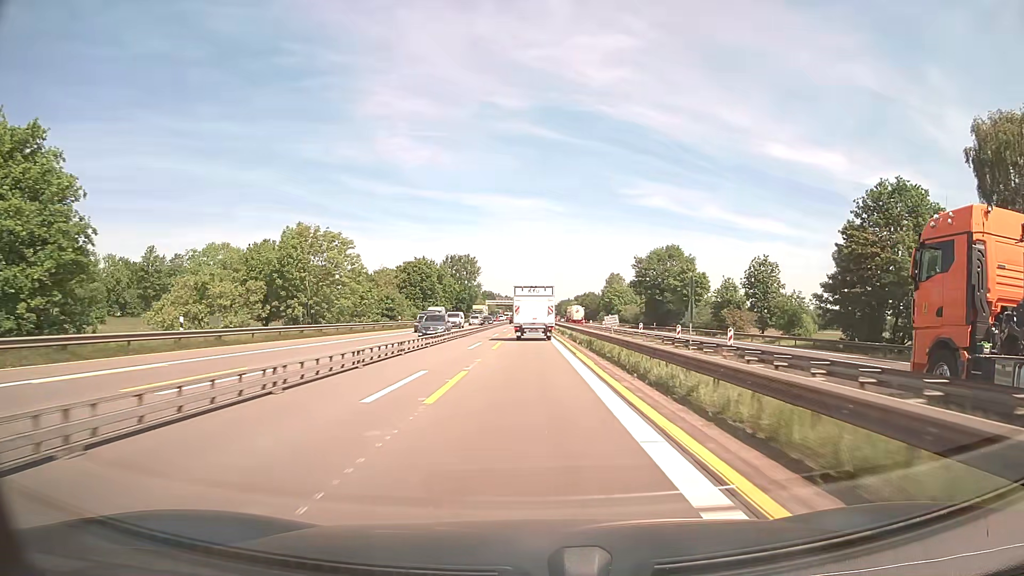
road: motorway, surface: asphalt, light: Day
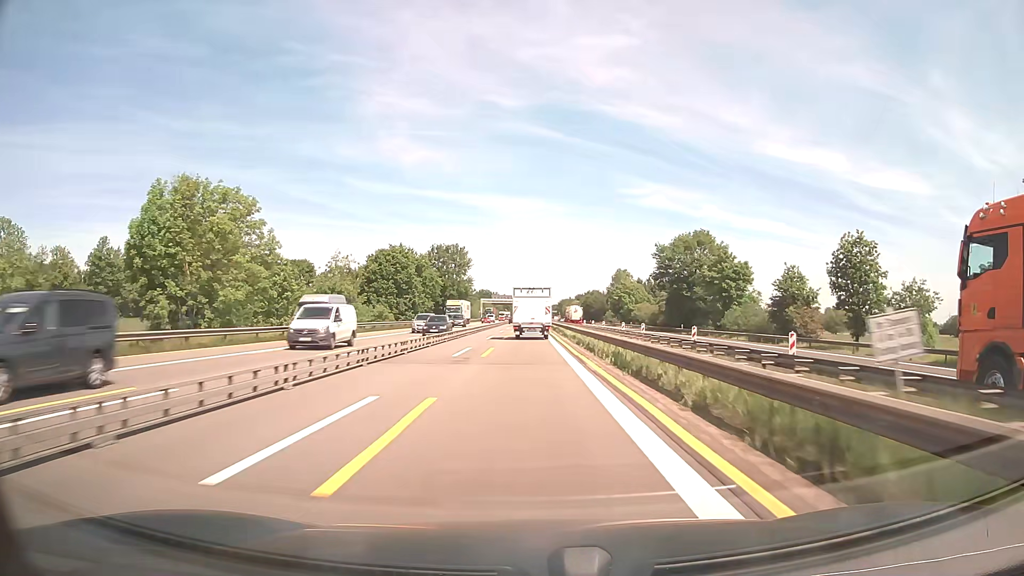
(0.0, +23.5) m; 0°
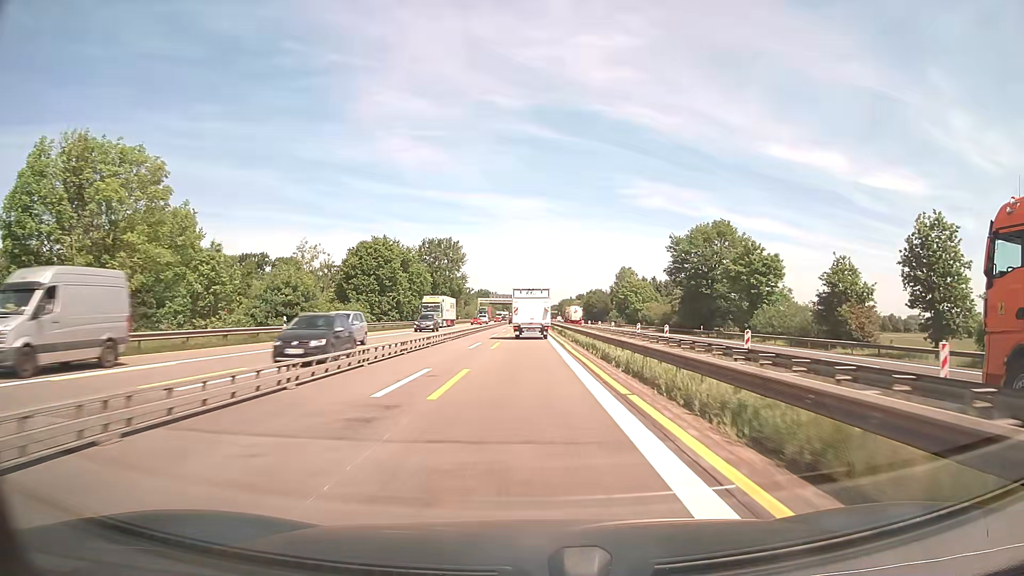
(0.0, +11.9) m; 0°
